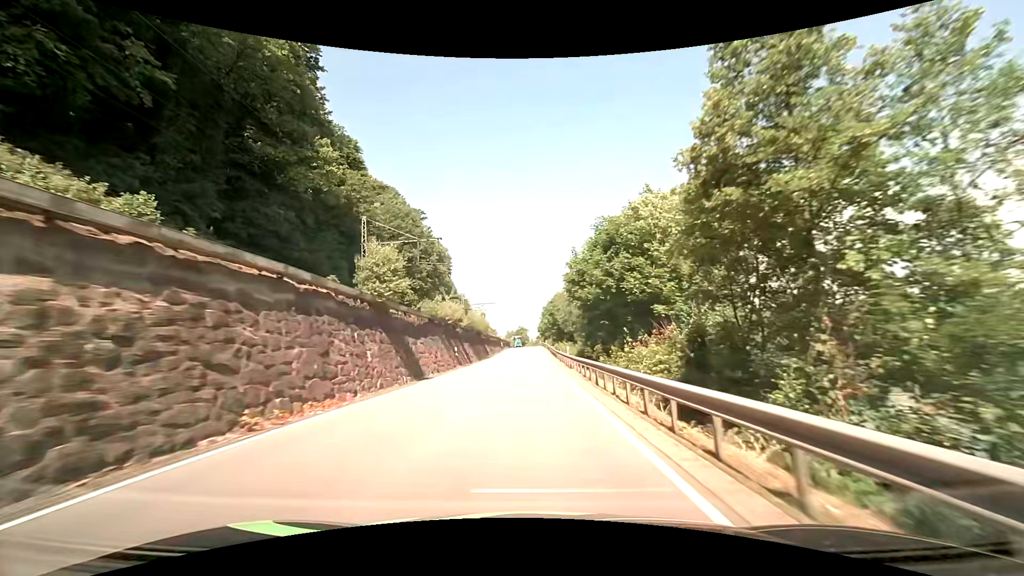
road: primary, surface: asphalt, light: Day
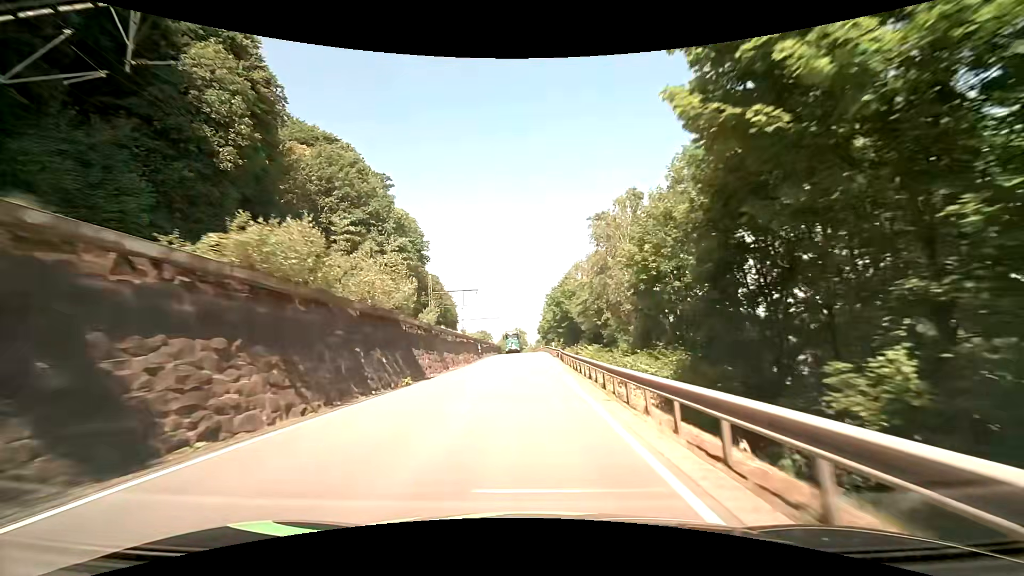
(+0.1, +34.7) m; +1°
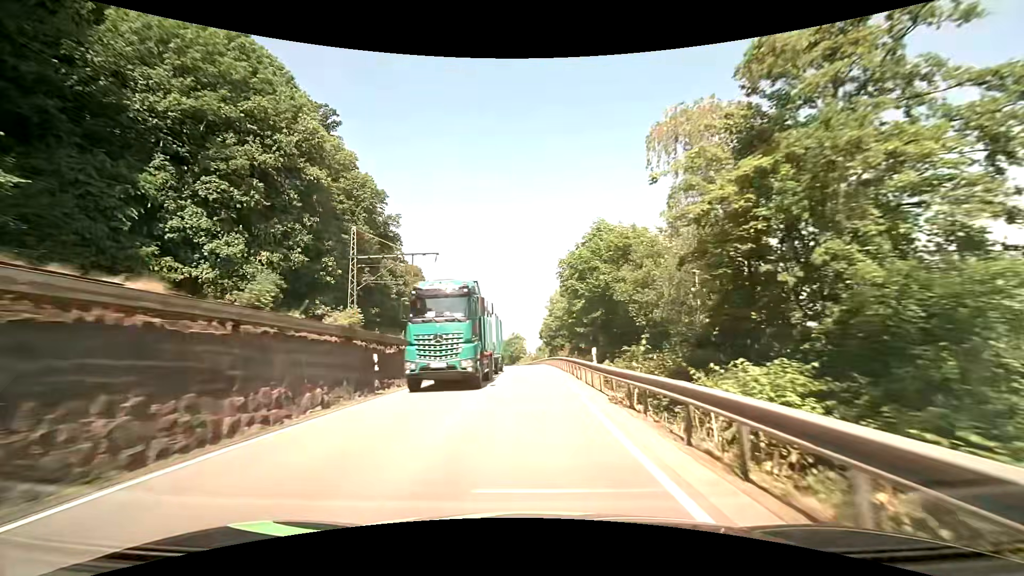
(-0.3, +34.5) m; -1°
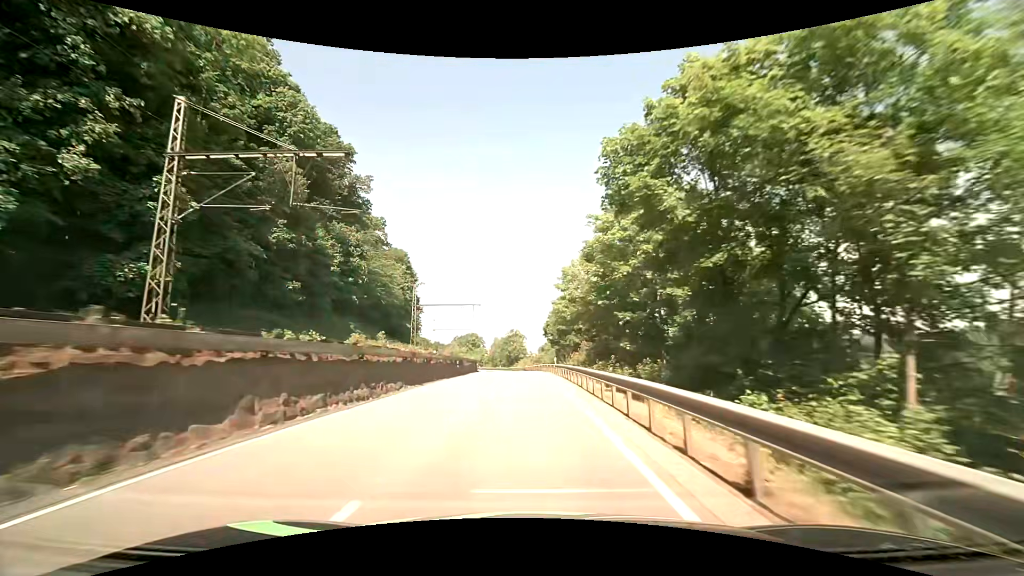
(0.0, +22.9) m; 0°
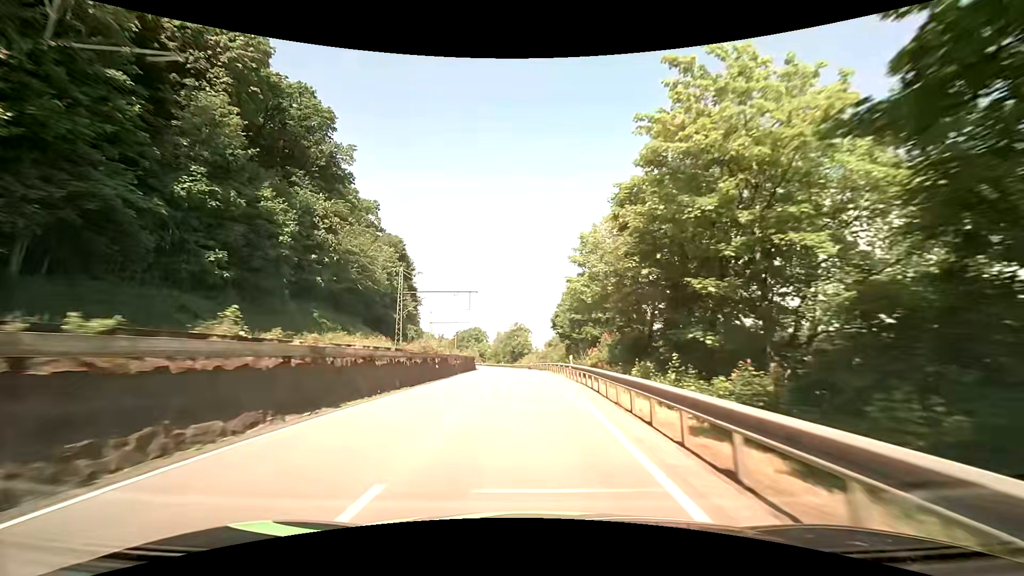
(0.0, +11.5) m; 0°
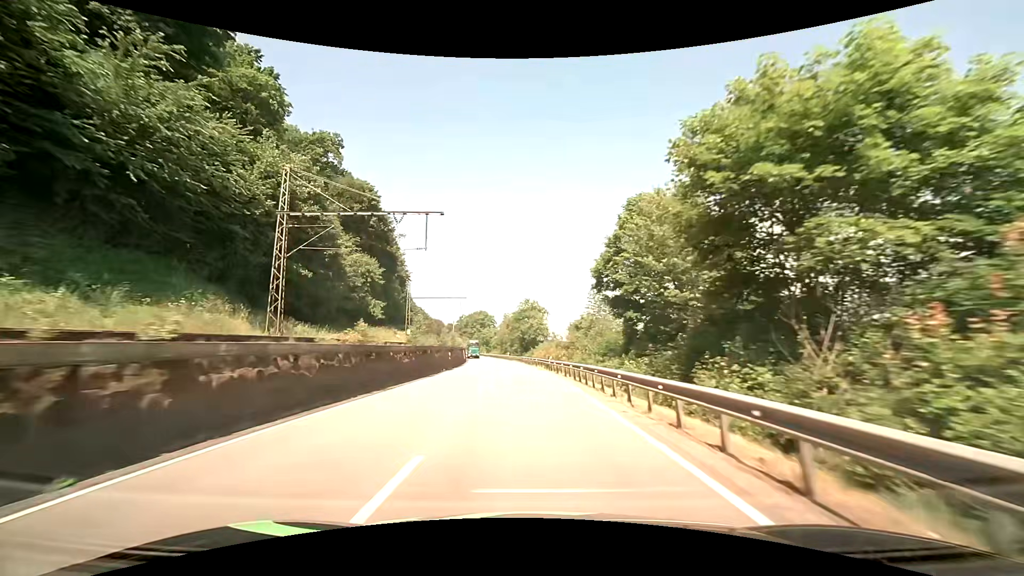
(-0.5, +34.7) m; -2°
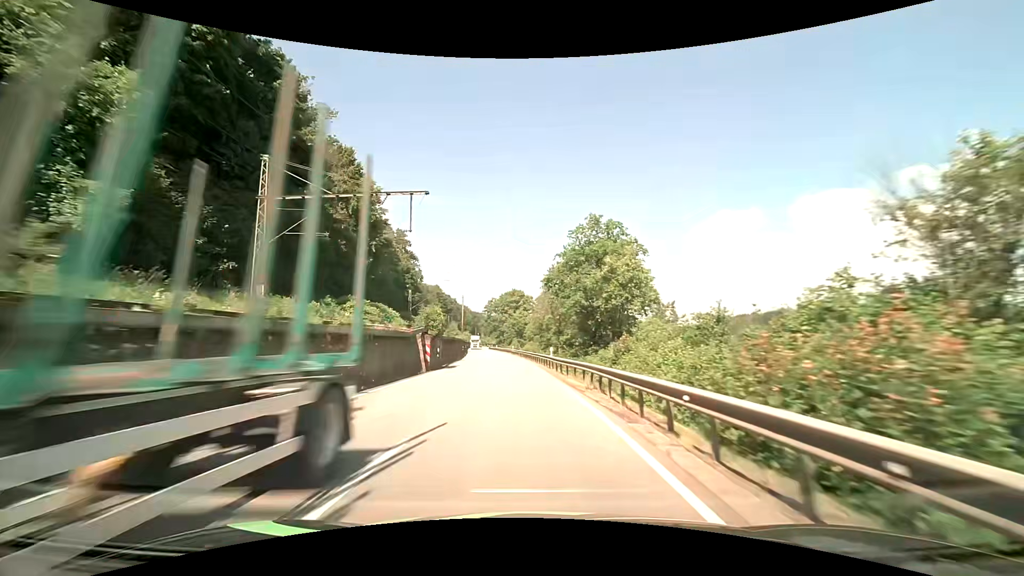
(-2.1, +58.7) m; -5°
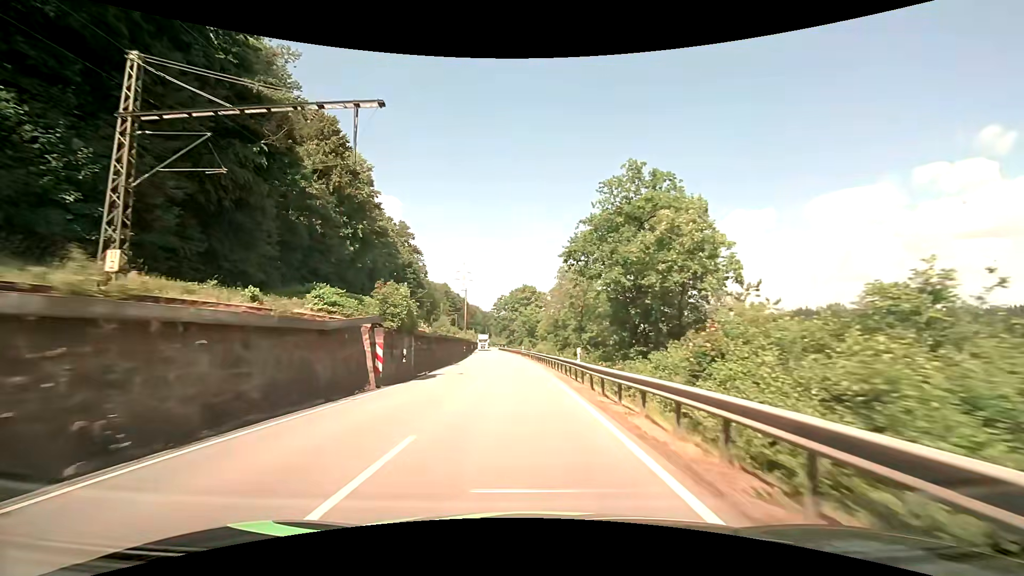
(-0.1, +11.8) m; -2°
(0, +10) (0, +20) (-1, +30) (-1, +40) (-2, +50) (-3, +60) (-4, +70) (-5, +80) (-6, +90) (-7, +100) m
